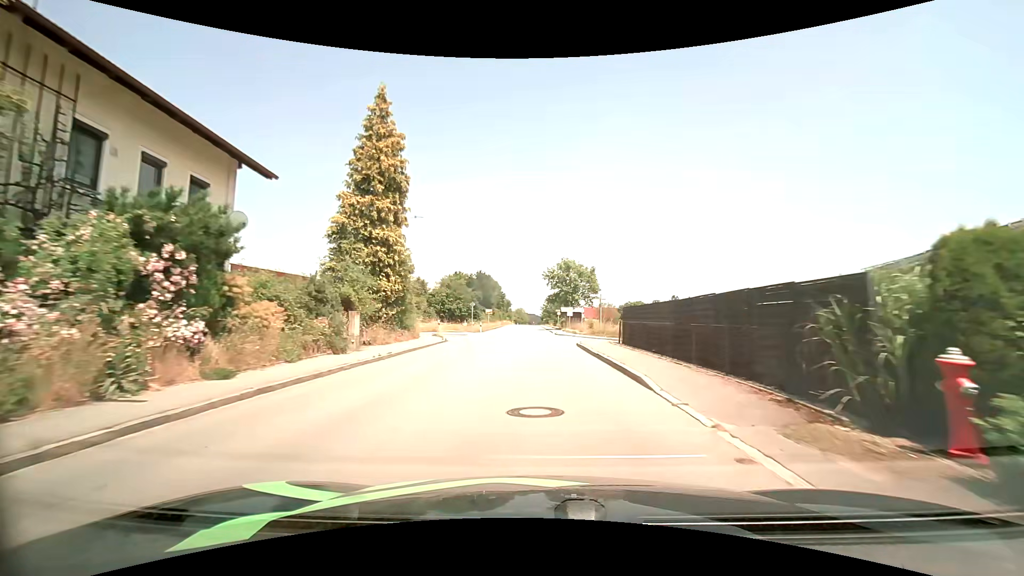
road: tertiary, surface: asphalt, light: Day
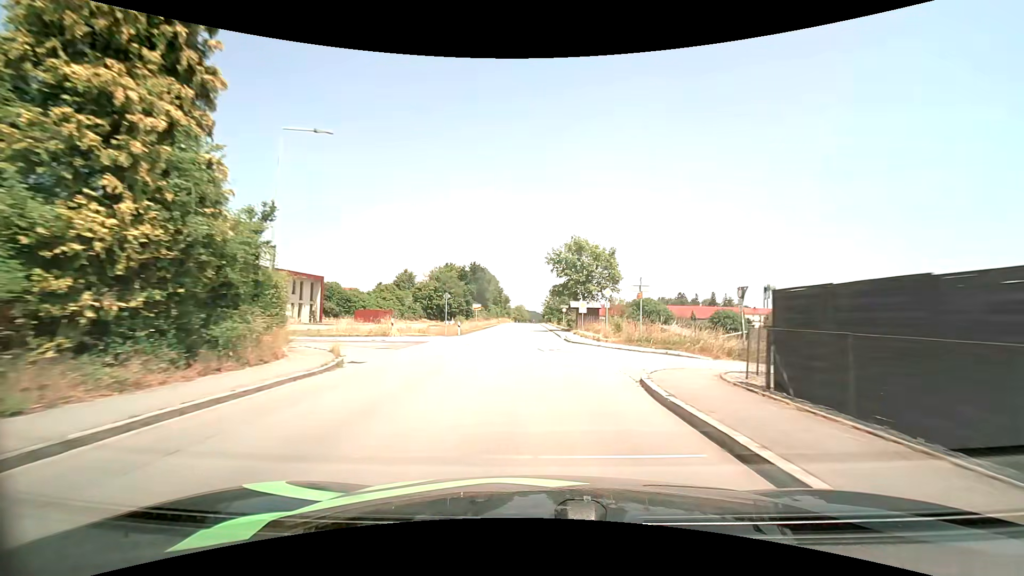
(0.0, +15.5) m; 0°
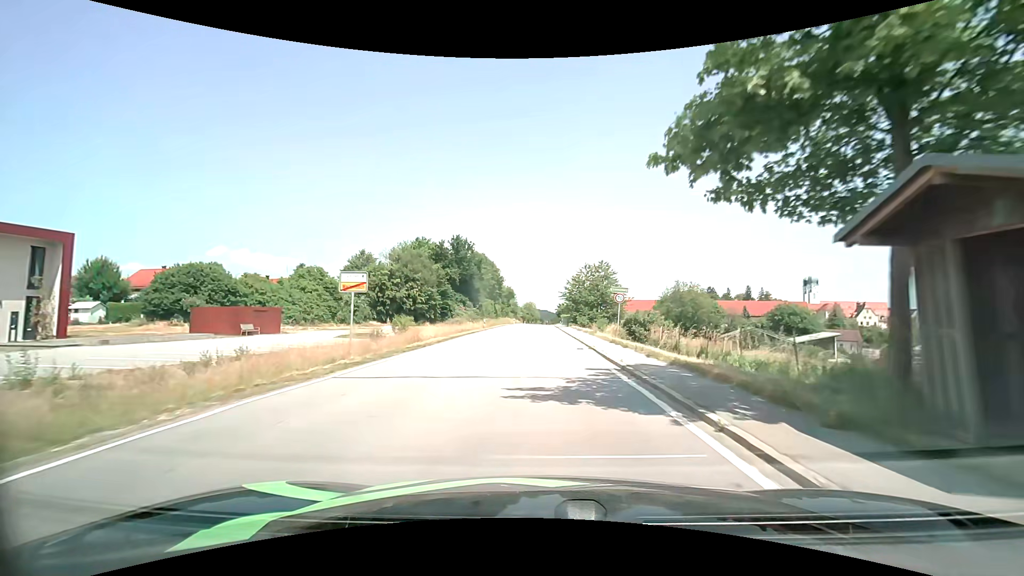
(-0.6, +40.6) m; -1°
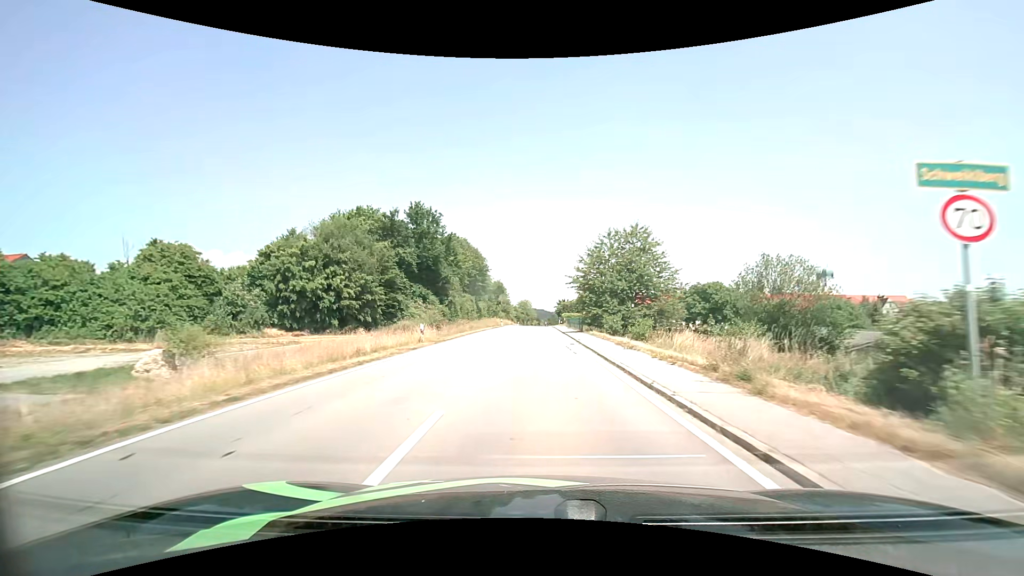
(+0.1, +25.1) m; +1°
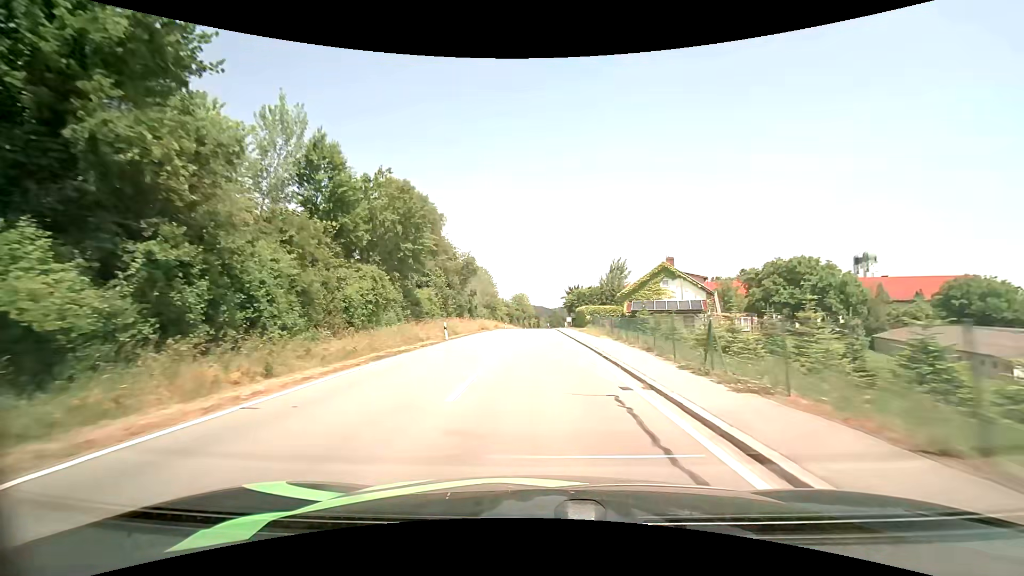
(0.0, +44.8) m; 0°
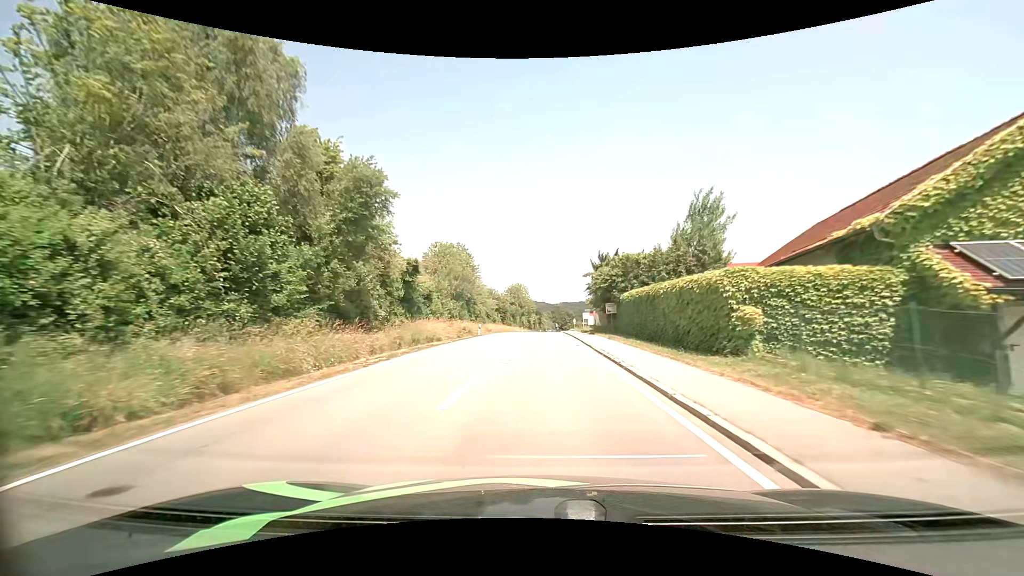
(0.0, +36.8) m; 0°
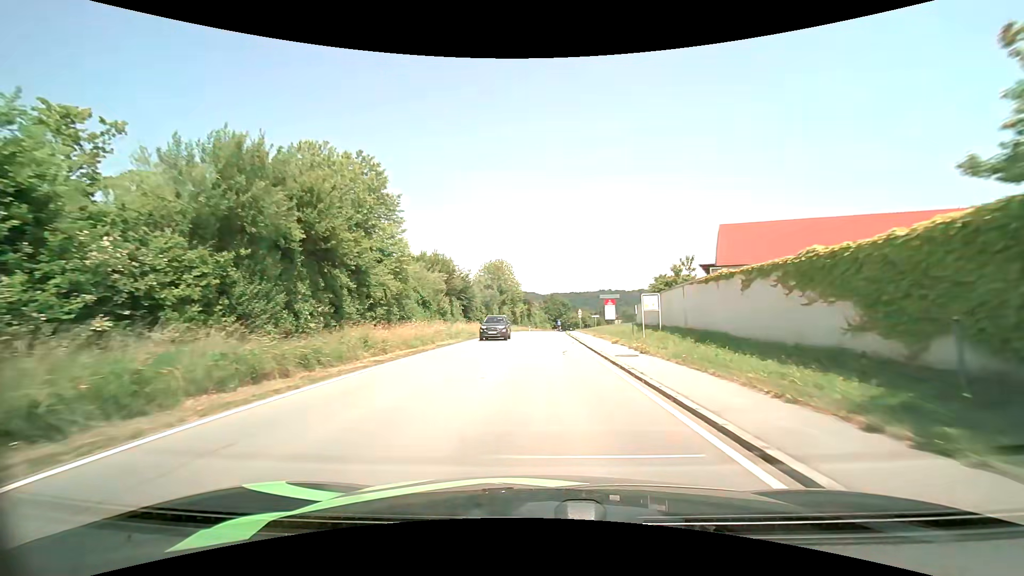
(+0.2, +44.4) m; +1°
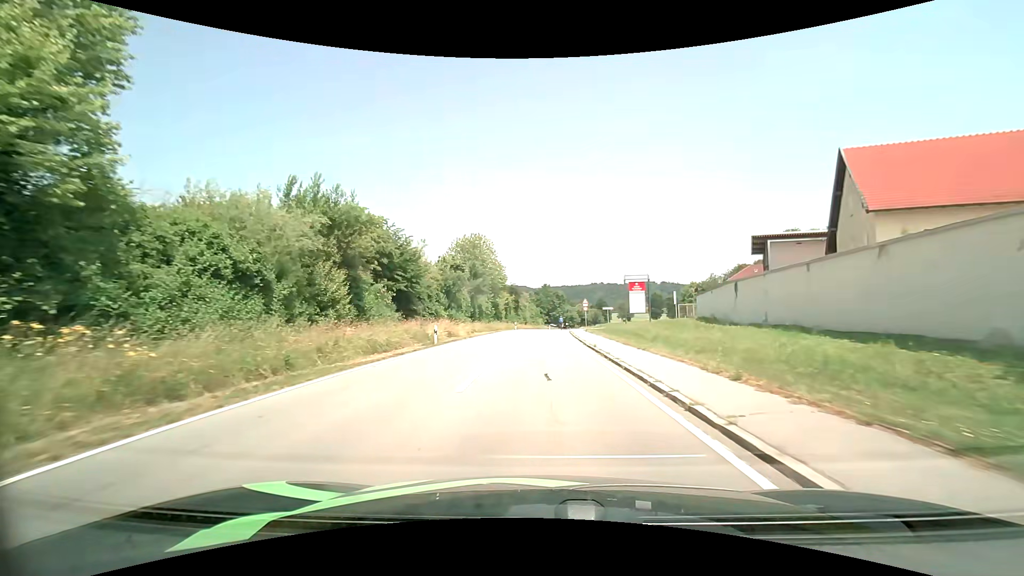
(+0.2, +26.5) m; +1°
(0, +10) (0, +20) (0, +30) (+1, +40) (+1, +50) (+1, +60) (+2, +70) (+3, +80) (+4, +90) (+5, +100) m
